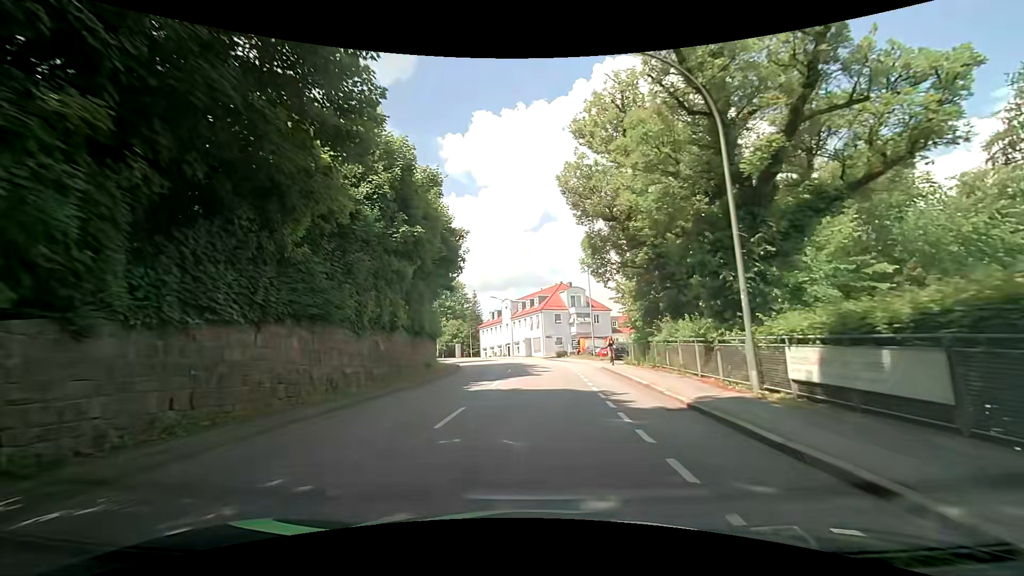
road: tertiary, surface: asphalt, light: Day
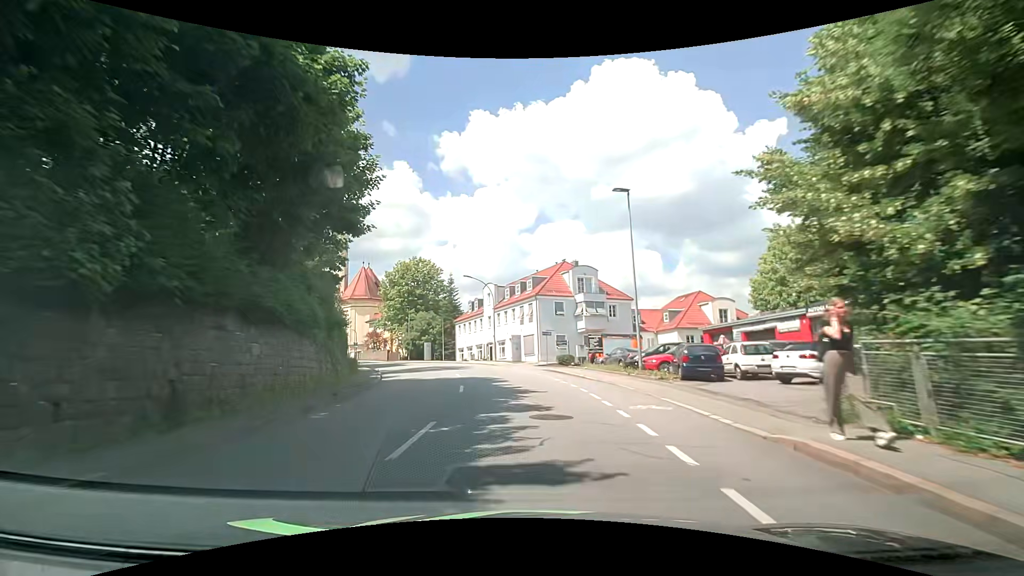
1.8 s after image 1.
(+0.2, +21.3) m; 0°
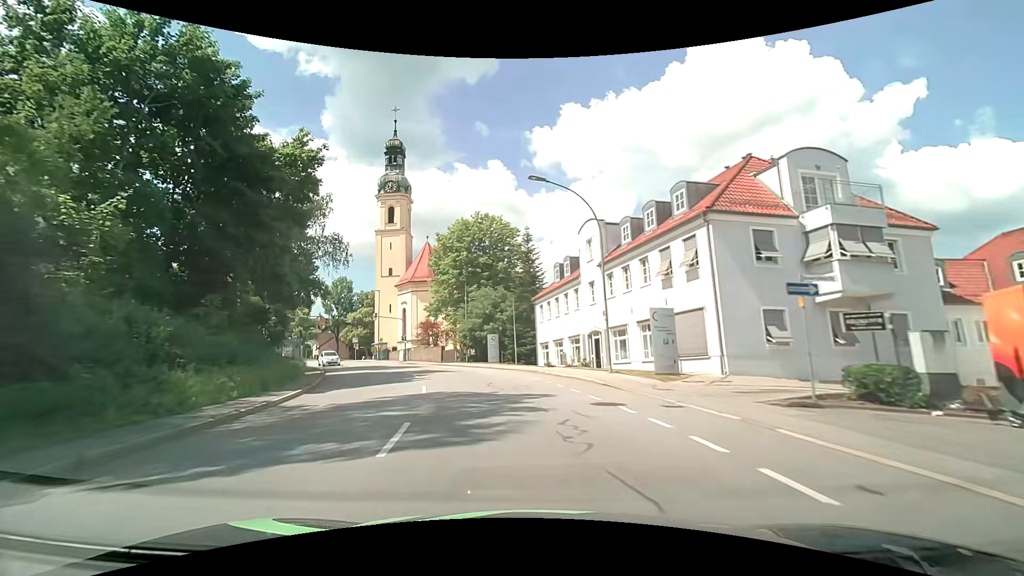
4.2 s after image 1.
(-2.0, +28.6) m; -11°
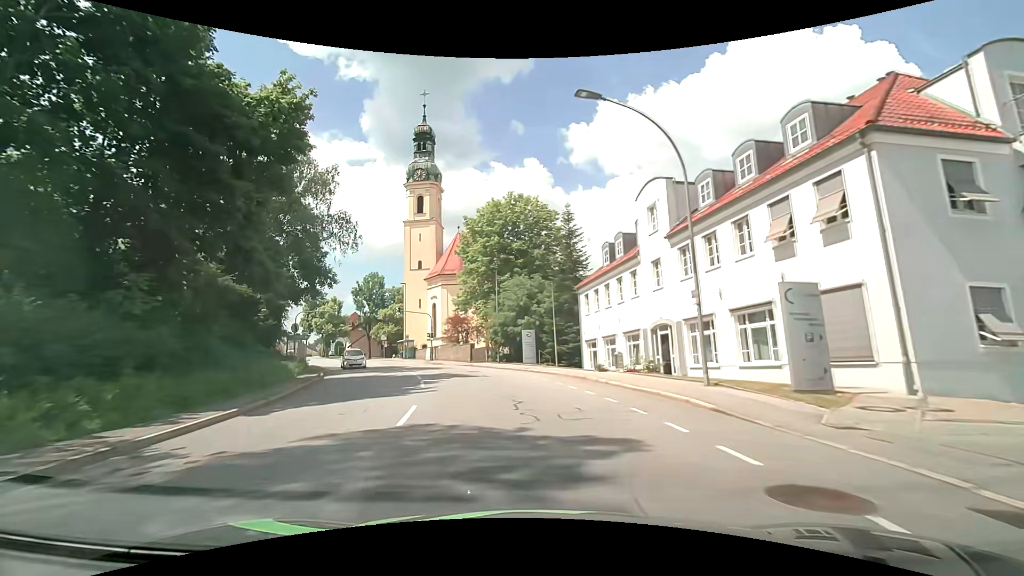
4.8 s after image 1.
(-0.2, +7.2) m; -4°
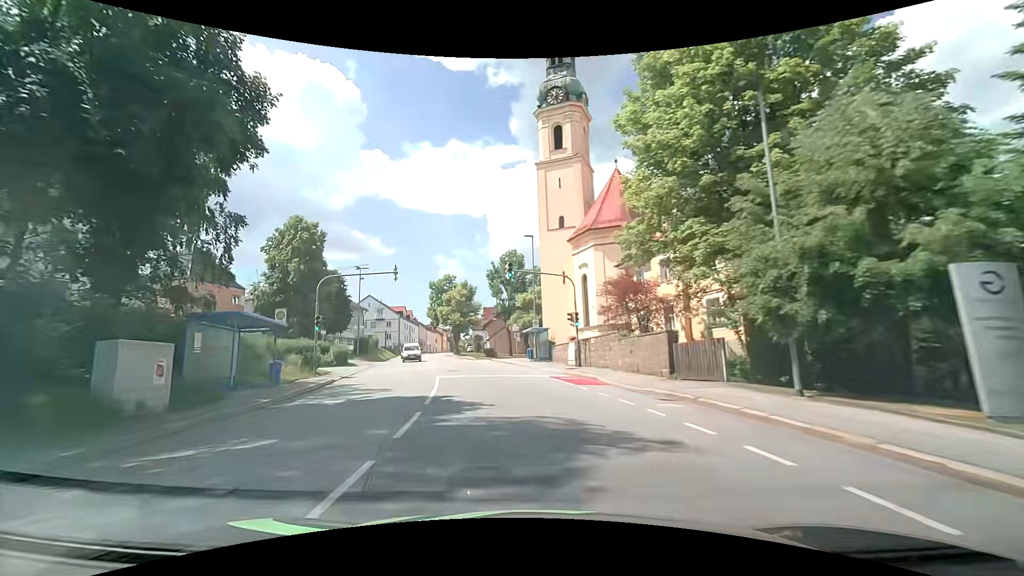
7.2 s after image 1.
(-4.4, +28.5) m; -17°
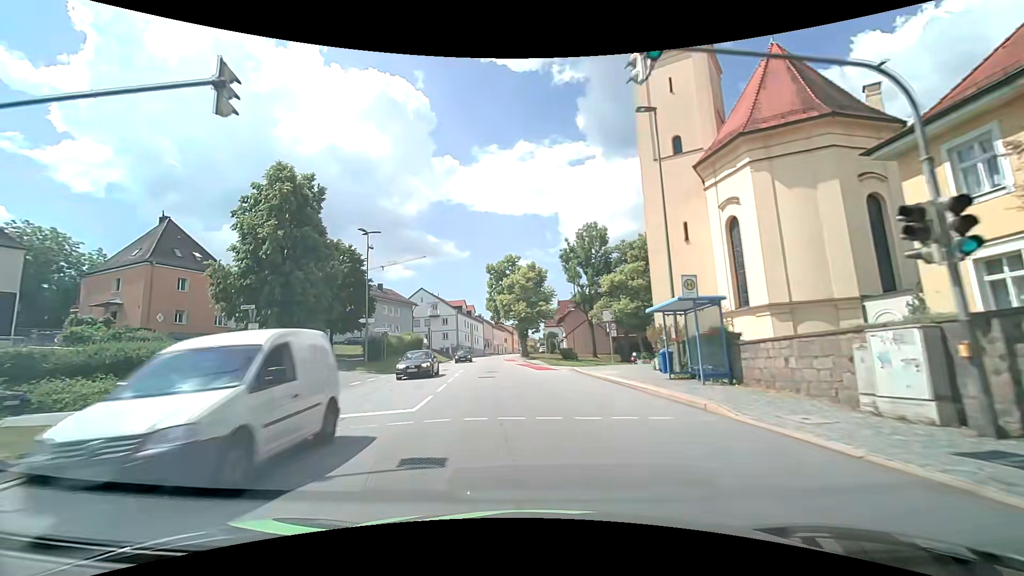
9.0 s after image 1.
(-2.1, +21.6) m; -9°
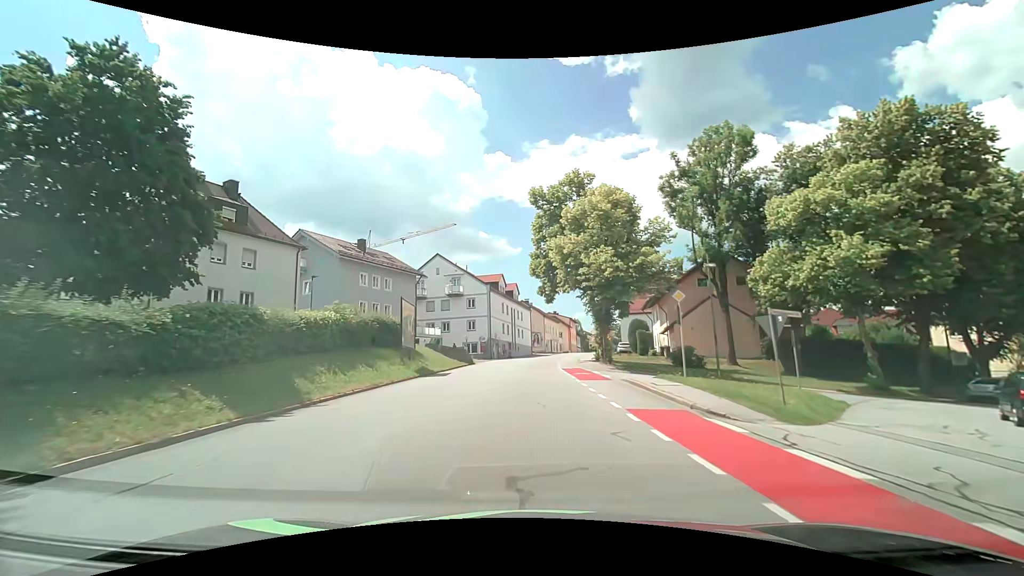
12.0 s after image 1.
(-2.5, +34.0) m; -6°
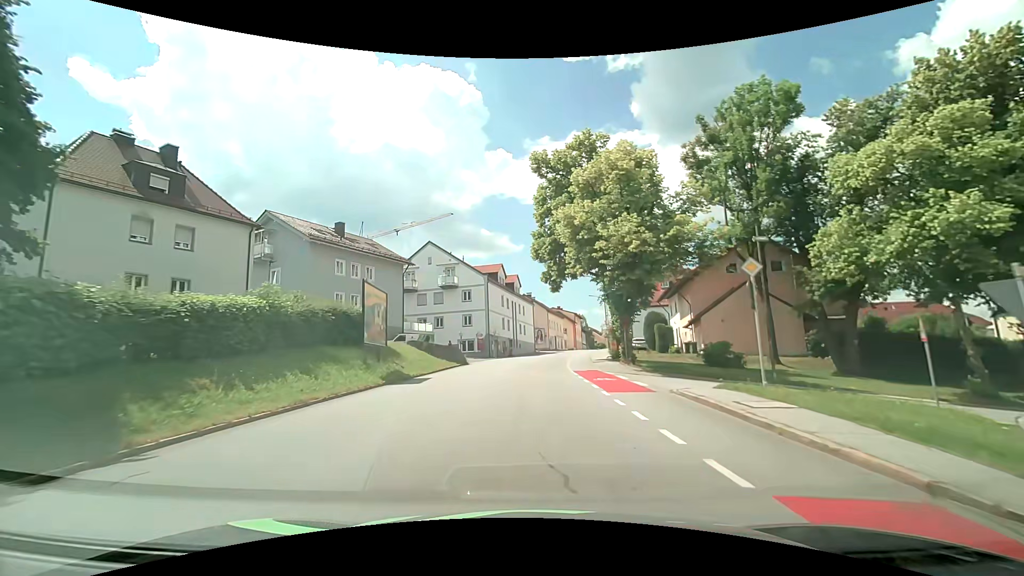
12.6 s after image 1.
(0.0, +6.7) m; 0°
(0, +10) (0, +20) (0, +30) (+1, +40) (+2, +50) (+4, +60) (+5, +70) (+7, +80) (+9, +89) (+11, +99) m
